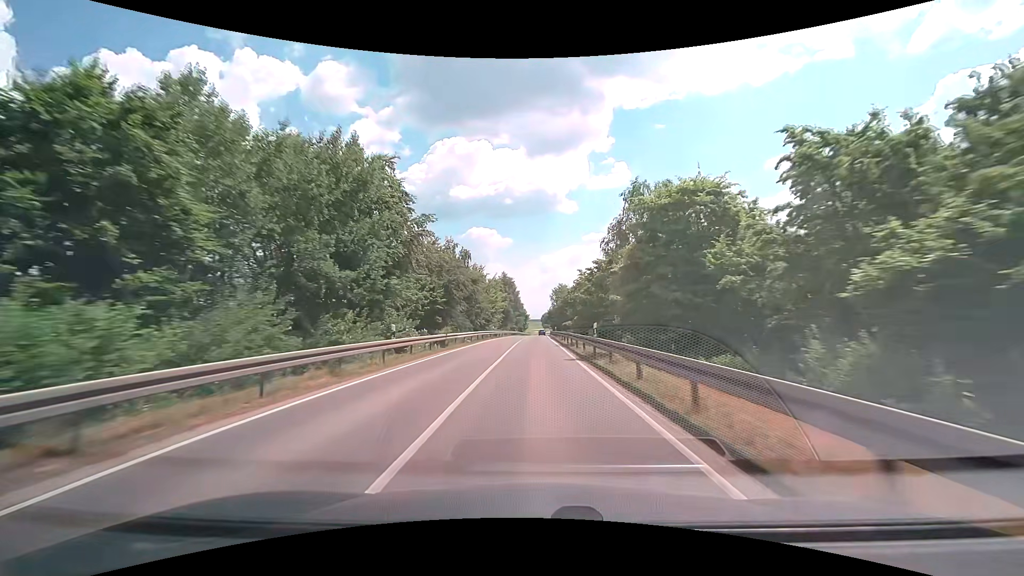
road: secondary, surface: asphalt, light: Day
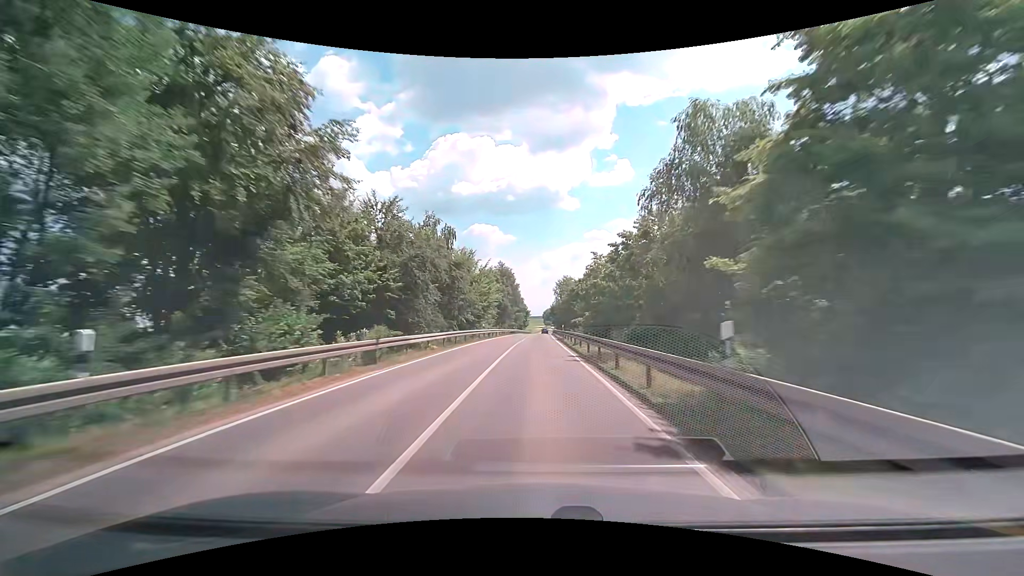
(0.0, +13.3) m; 0°
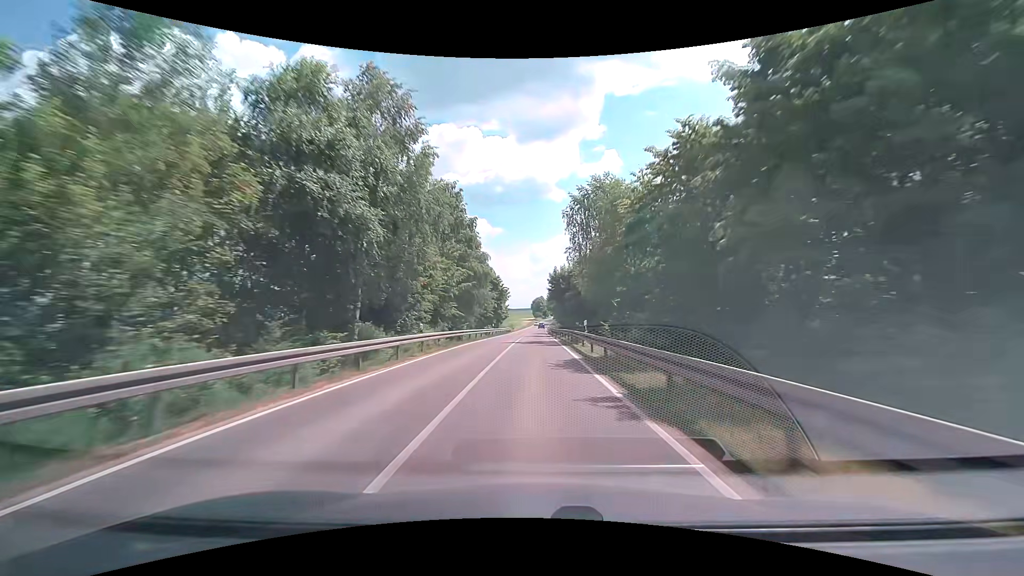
(+0.7, +70.3) m; +1°
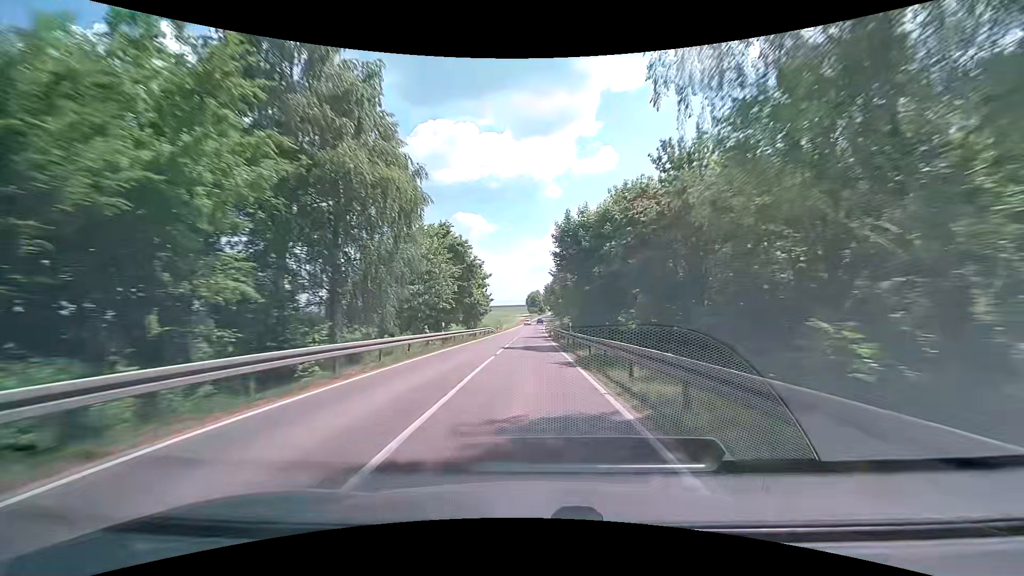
(+0.2, +29.5) m; +1°
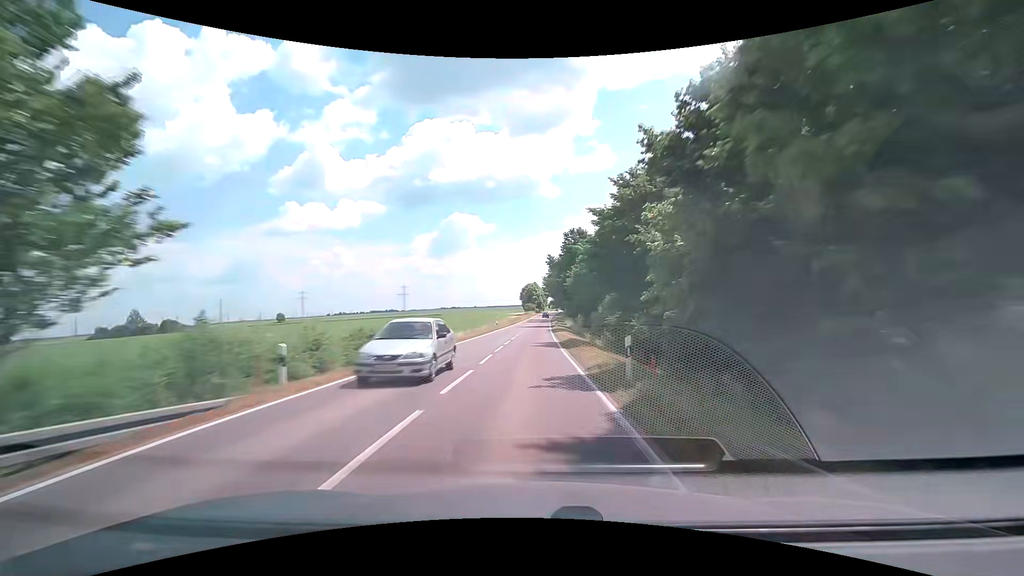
(-0.1, +60.2) m; +1°
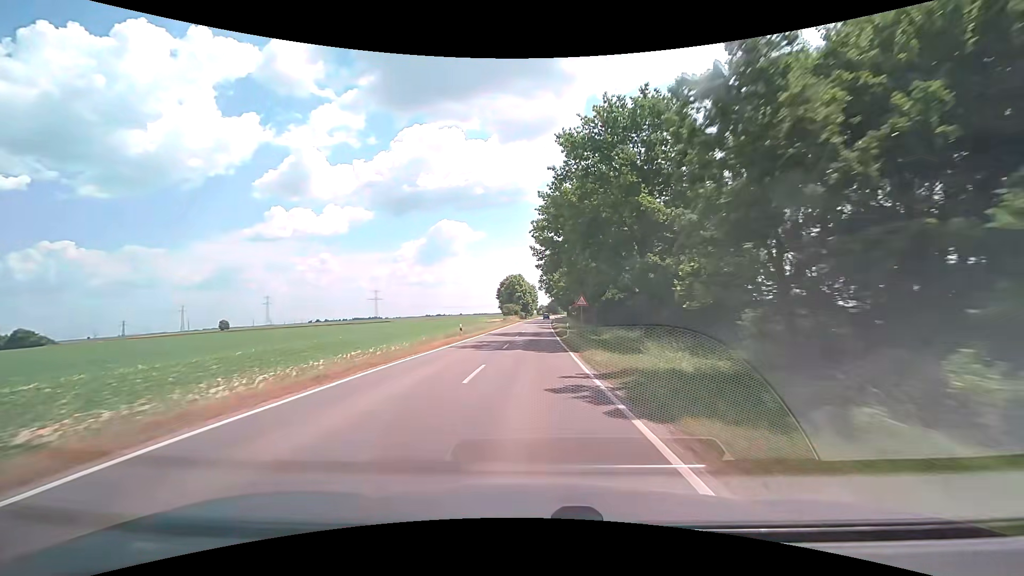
(-0.1, +76.2) m; +1°
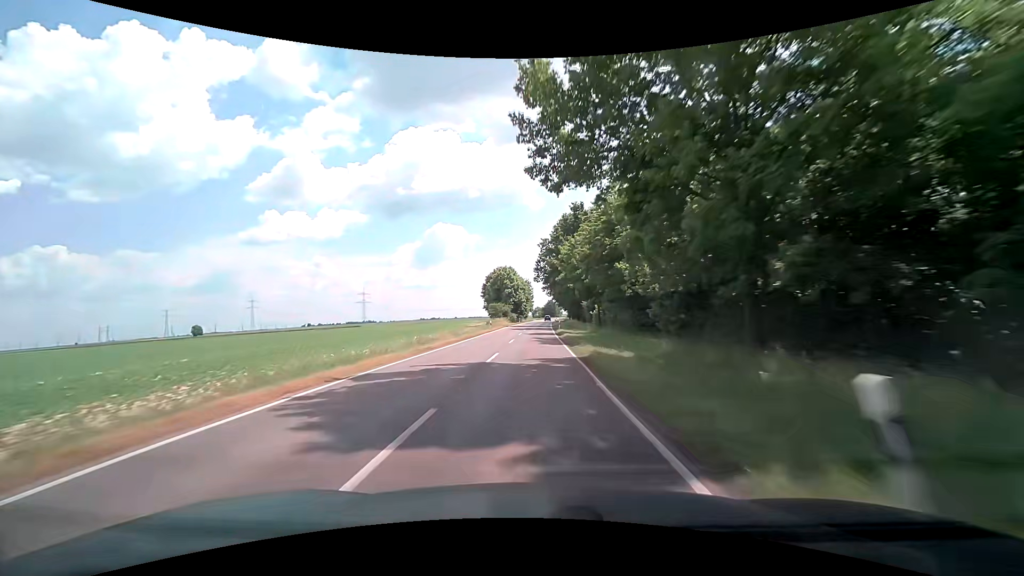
(+0.2, +30.8) m; +1°
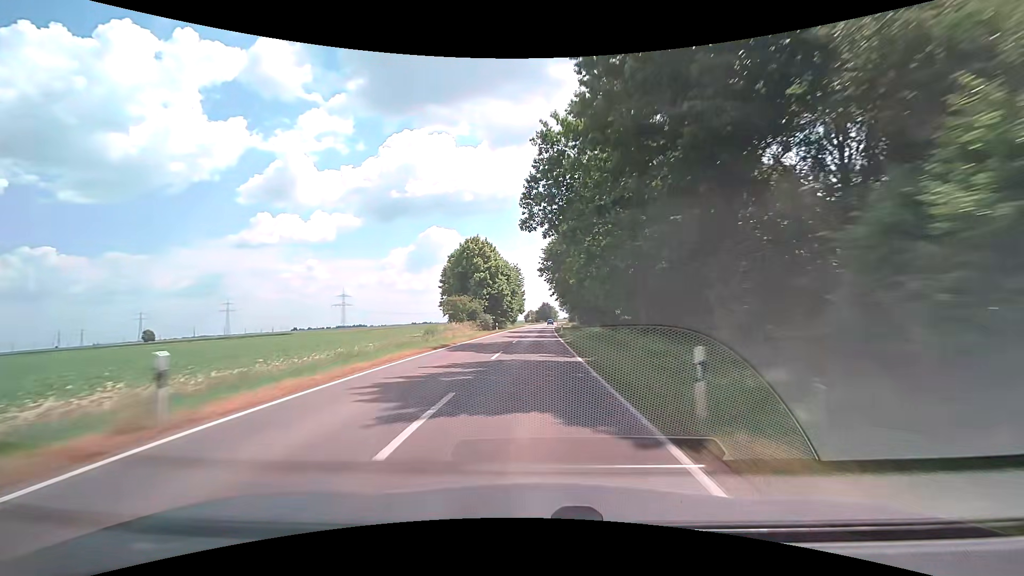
(+0.2, +46.4) m; 0°
(0, +10) (0, +20) (0, +30) (+1, +40) (+1, +50) (+1, +60) (+2, +70) (+2, +80) (+3, +90) (+3, +100) m
